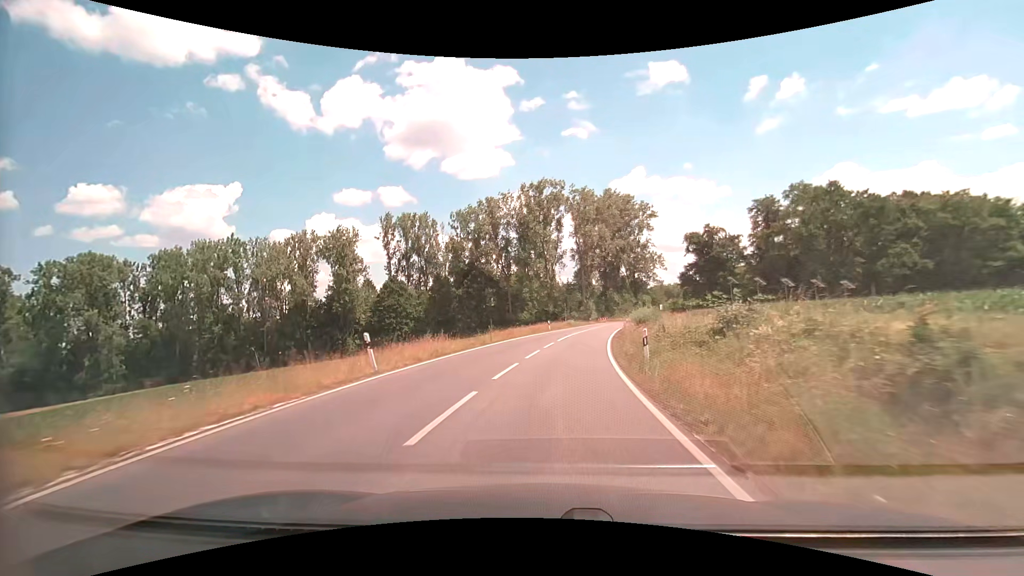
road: secondary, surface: asphalt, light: Day
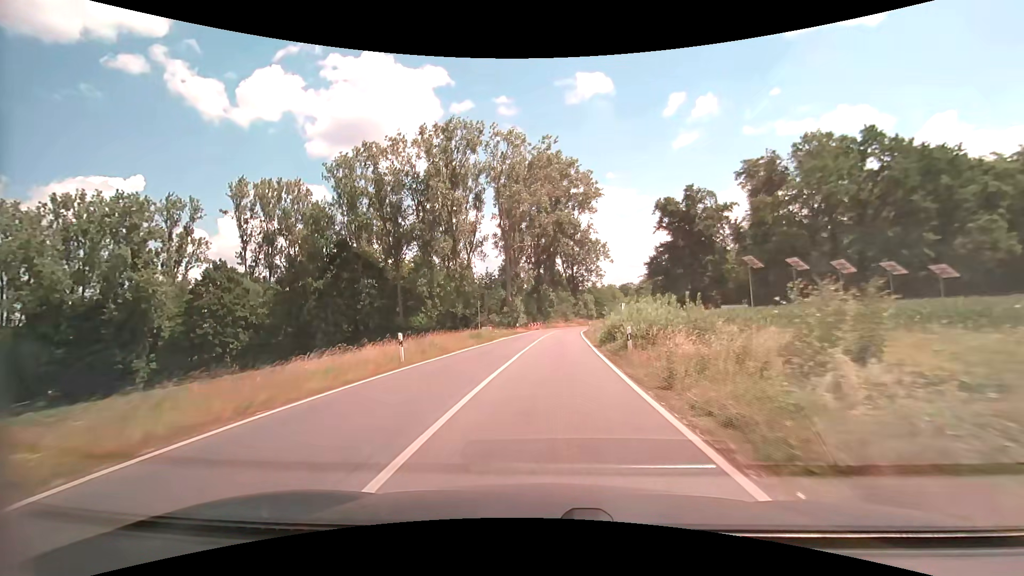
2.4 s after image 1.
(+2.9, +35.5) m; +9°
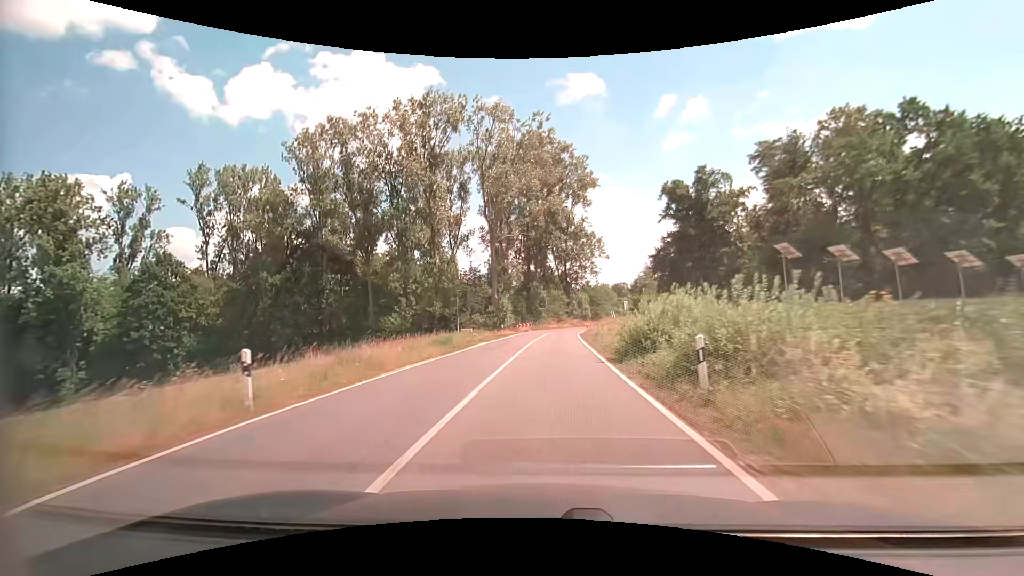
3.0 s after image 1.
(+0.1, +8.9) m; +1°
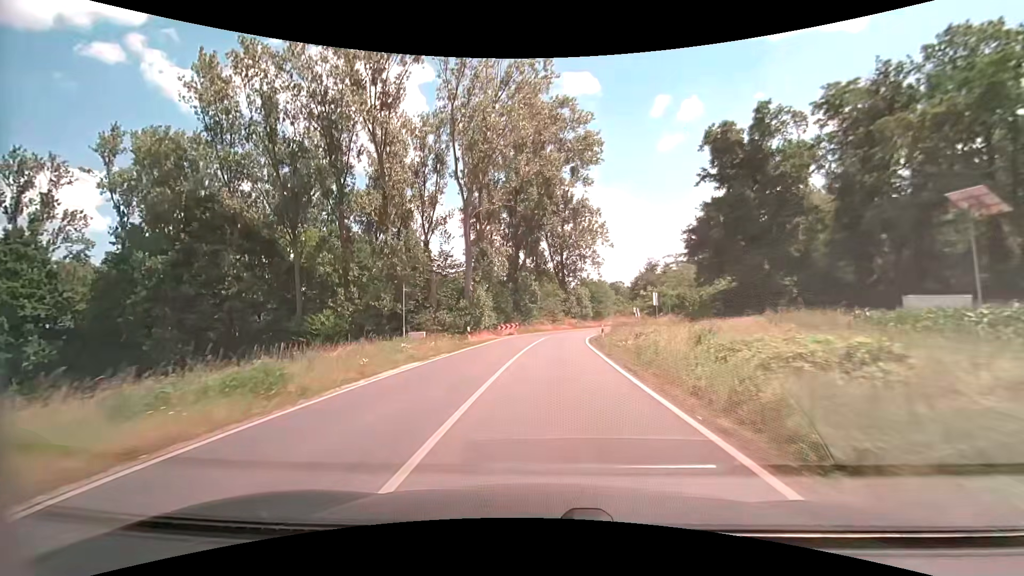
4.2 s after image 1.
(+0.2, +17.7) m; +1°
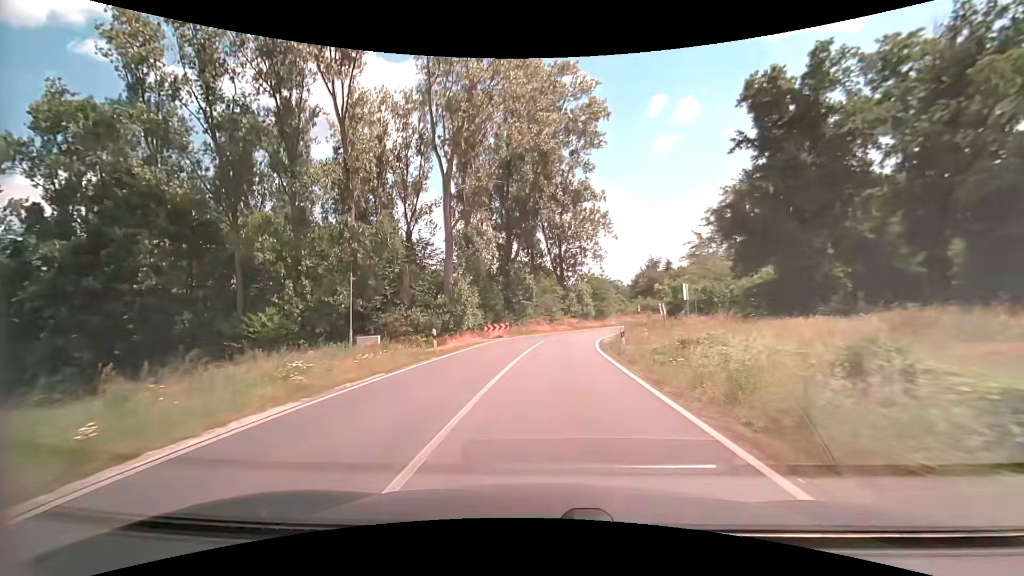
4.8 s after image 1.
(0.0, +8.9) m; 0°
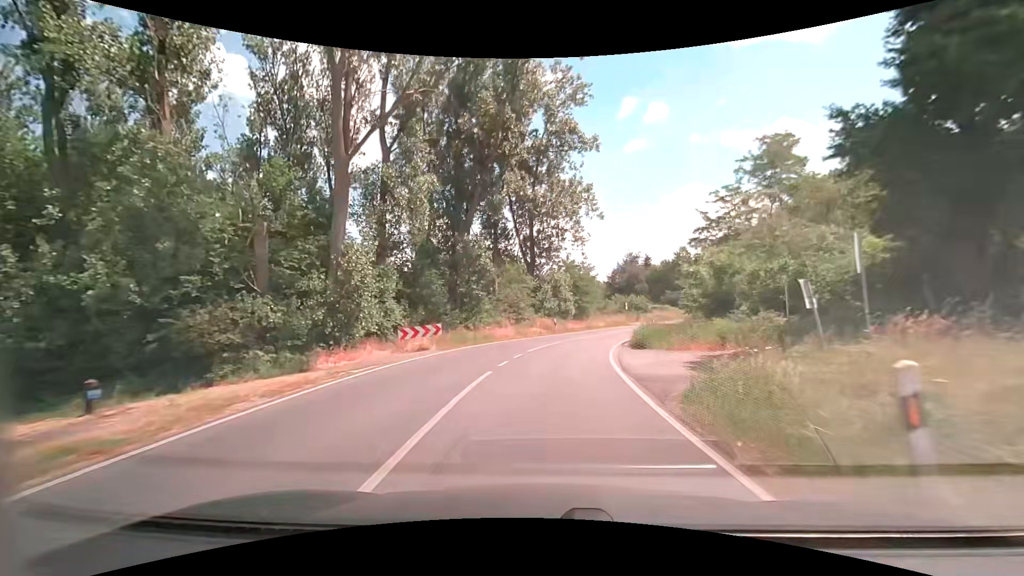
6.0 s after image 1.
(+0.4, +17.7) m; +3°
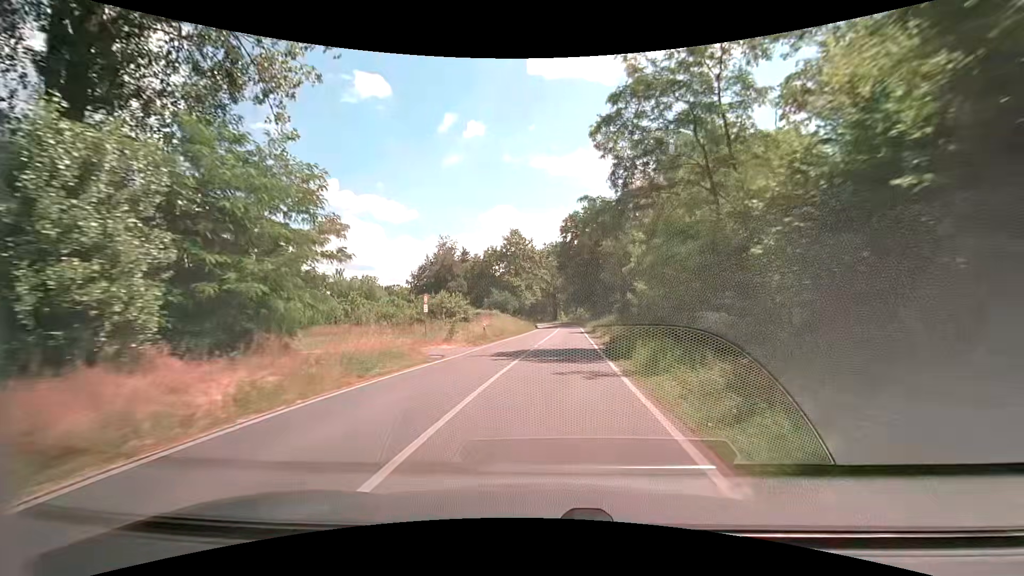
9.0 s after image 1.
(+7.4, +43.2) m; +20°
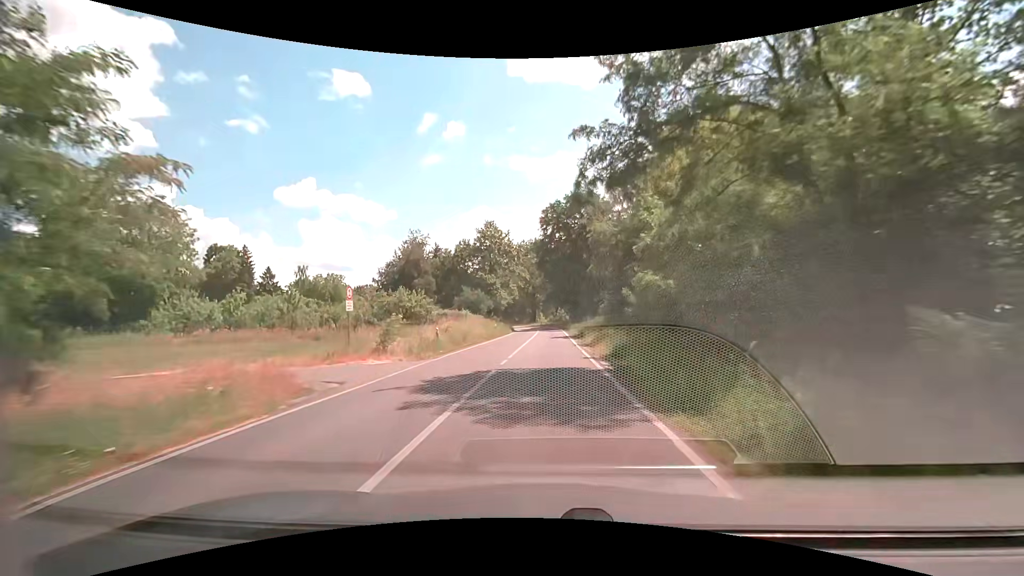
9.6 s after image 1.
(+0.3, +8.7) m; +3°
(0, +10) (0, +20) (0, +30) (+1, +40) (+1, +50) (+1, +60) (+1, +70) (0, +80) (-1, +90) (-3, +100) m
